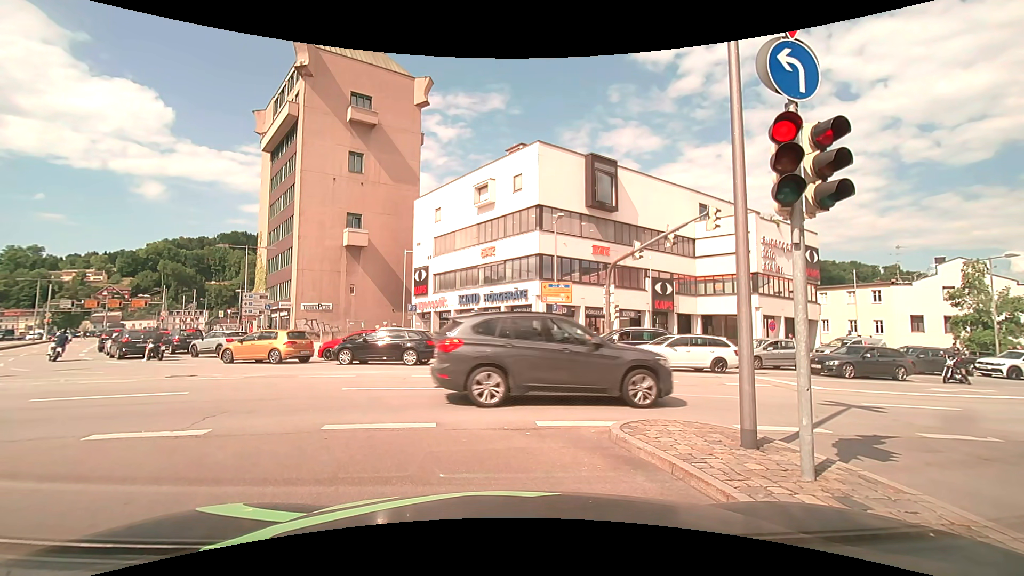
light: Day
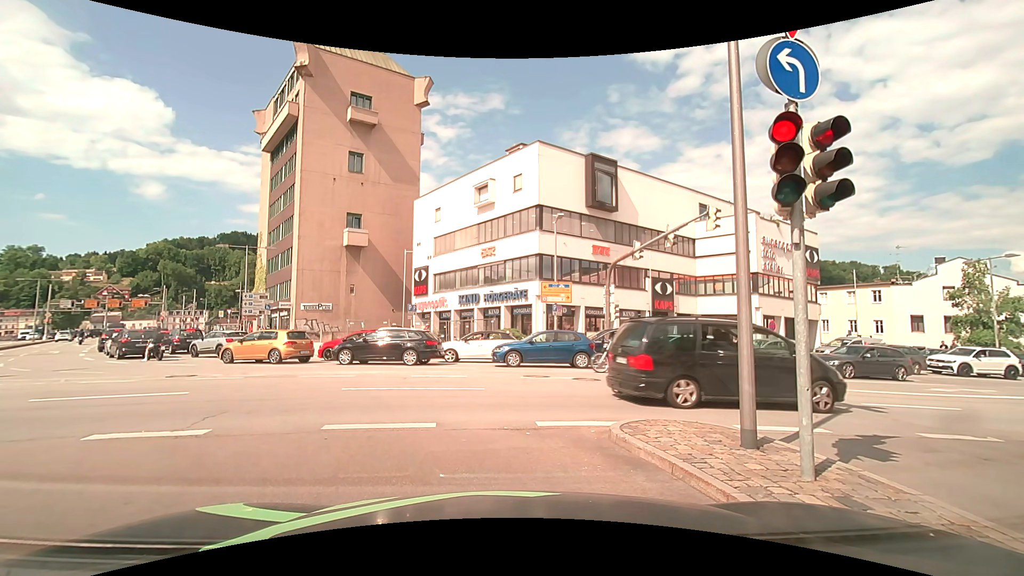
(0.0, 0.0) m; 0°
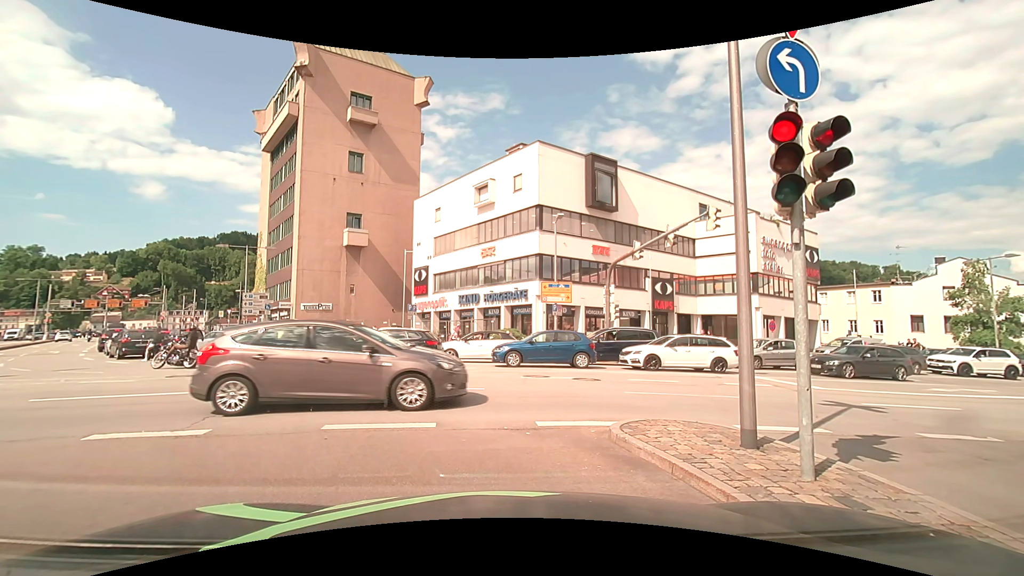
(0.0, 0.0) m; 0°
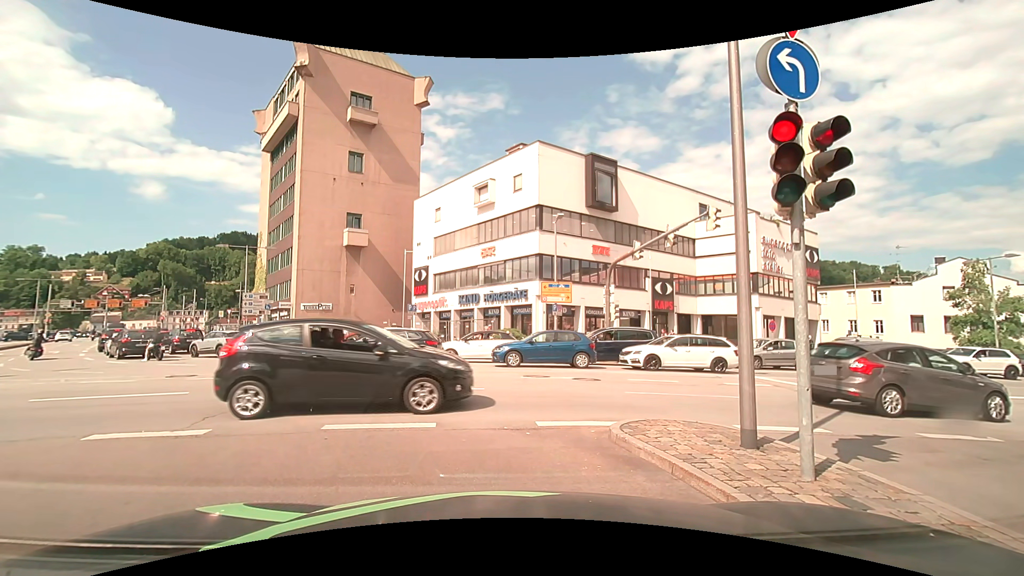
(0.0, 0.0) m; 0°
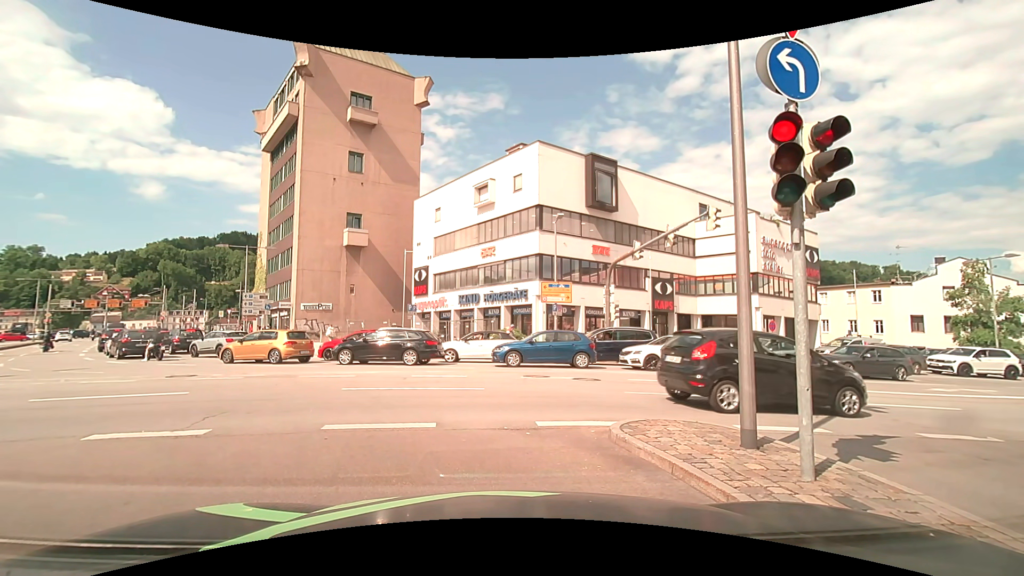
(0.0, 0.0) m; 0°
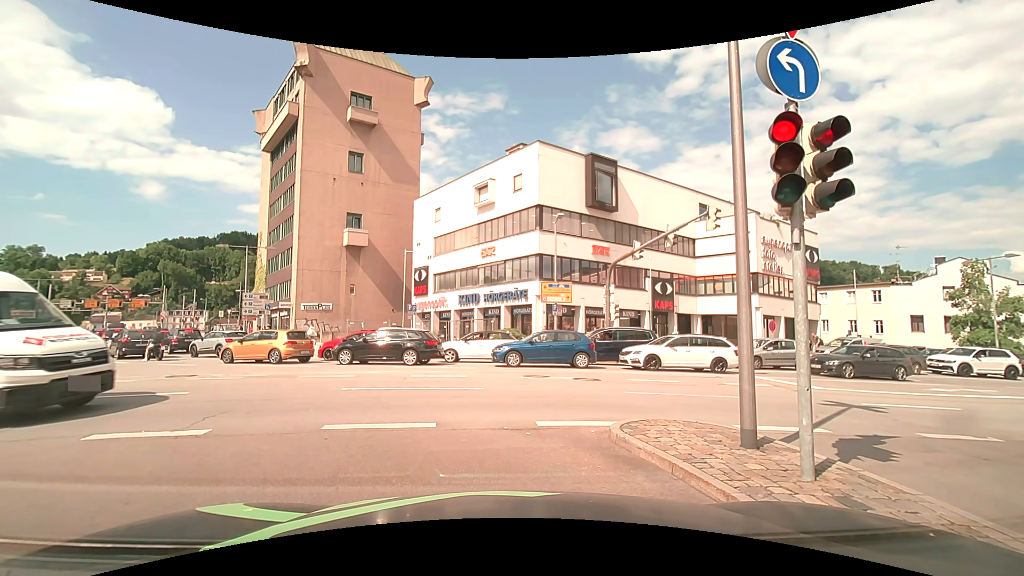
(0.0, 0.0) m; 0°
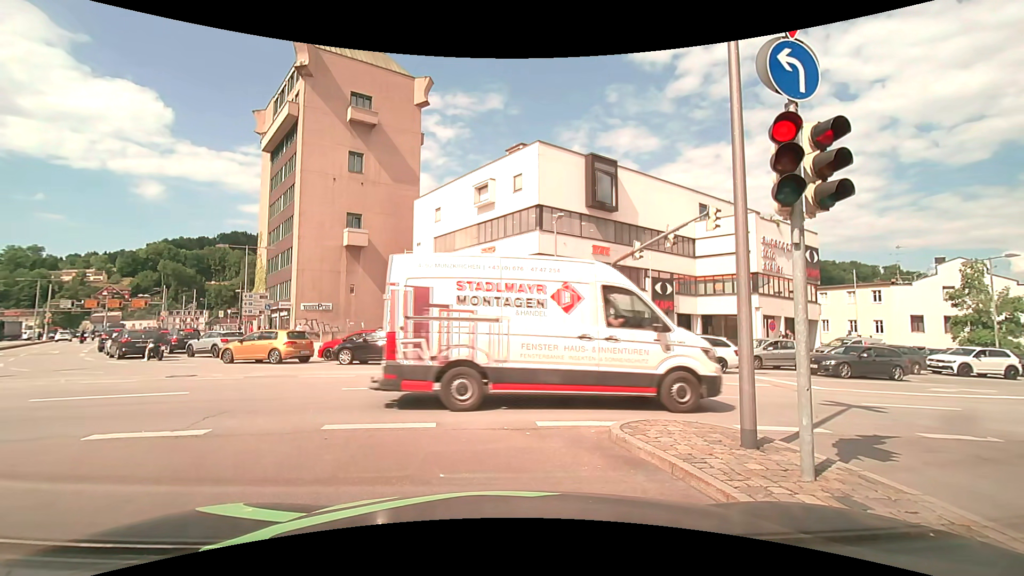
(0.0, 0.0) m; 0°
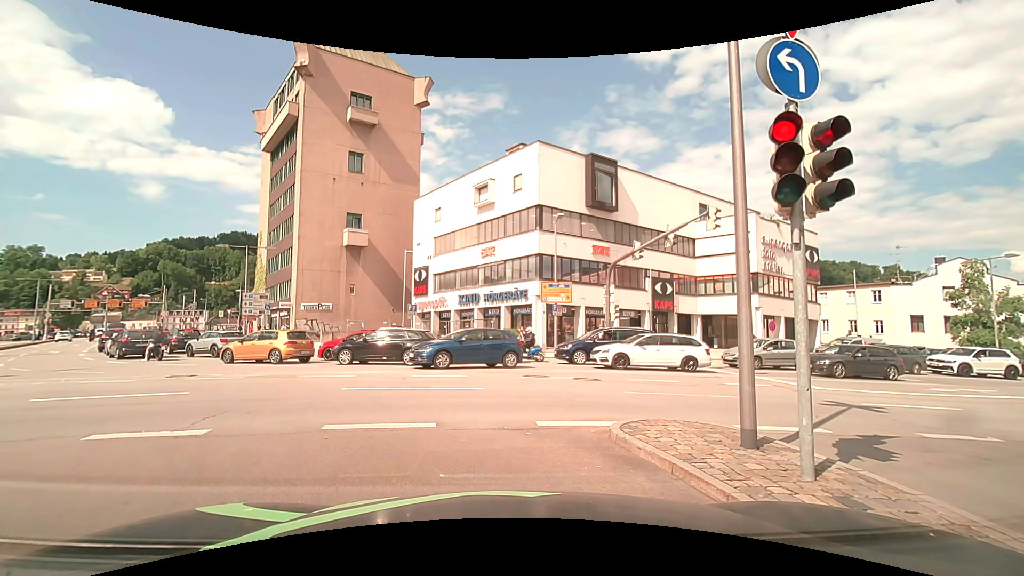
(0.0, 0.0) m; 0°
